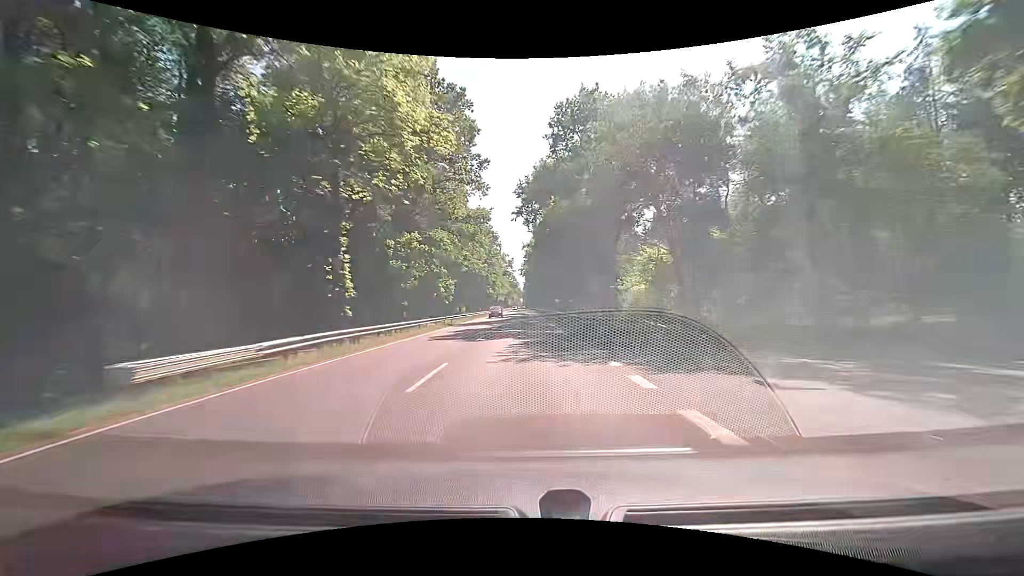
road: primary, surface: asphalt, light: Day
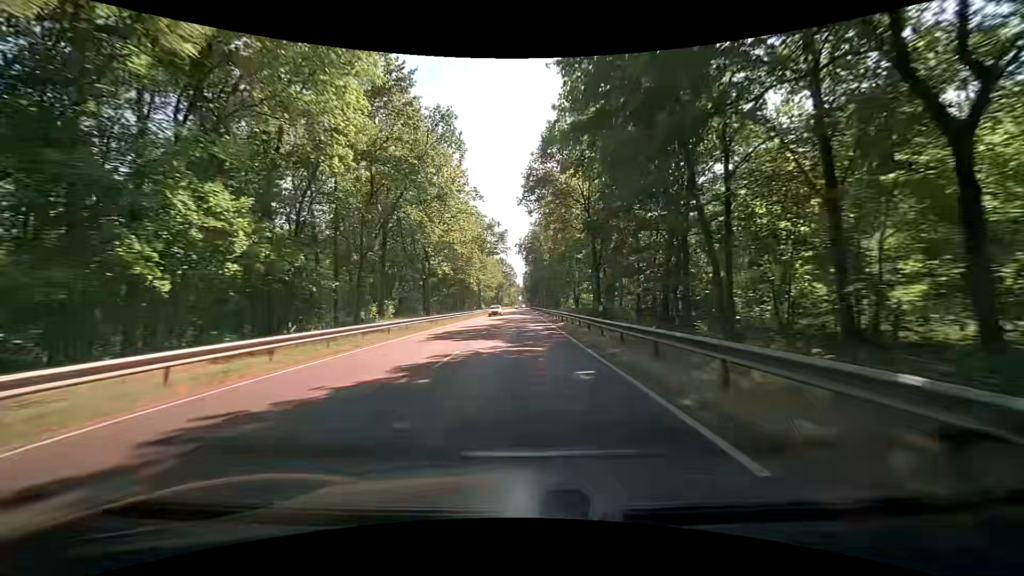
(-0.2, +57.1) m; 0°
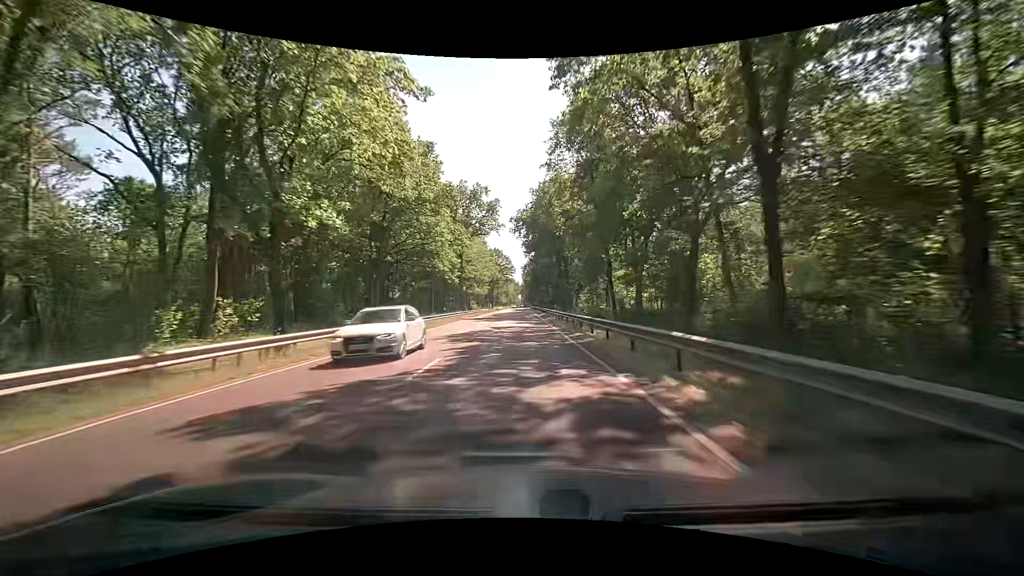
(-0.1, +26.2) m; 0°
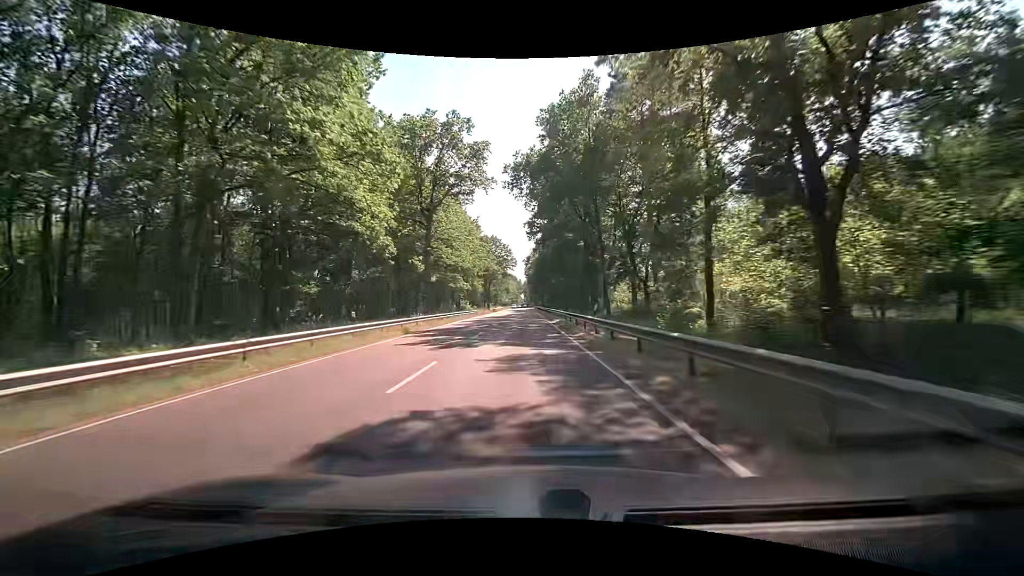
(0.0, +24.6) m; 0°
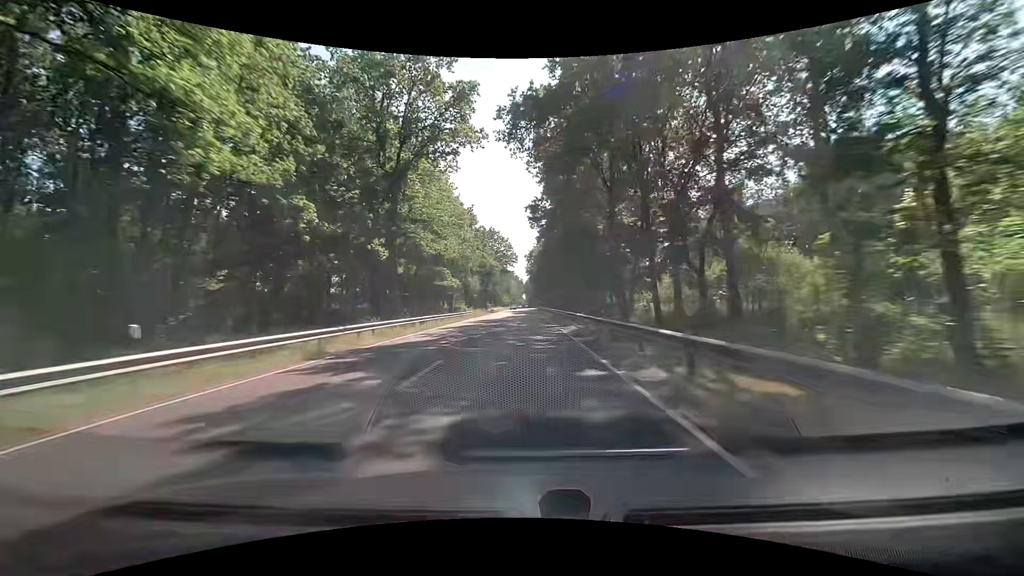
(0.0, +11.7) m; 0°
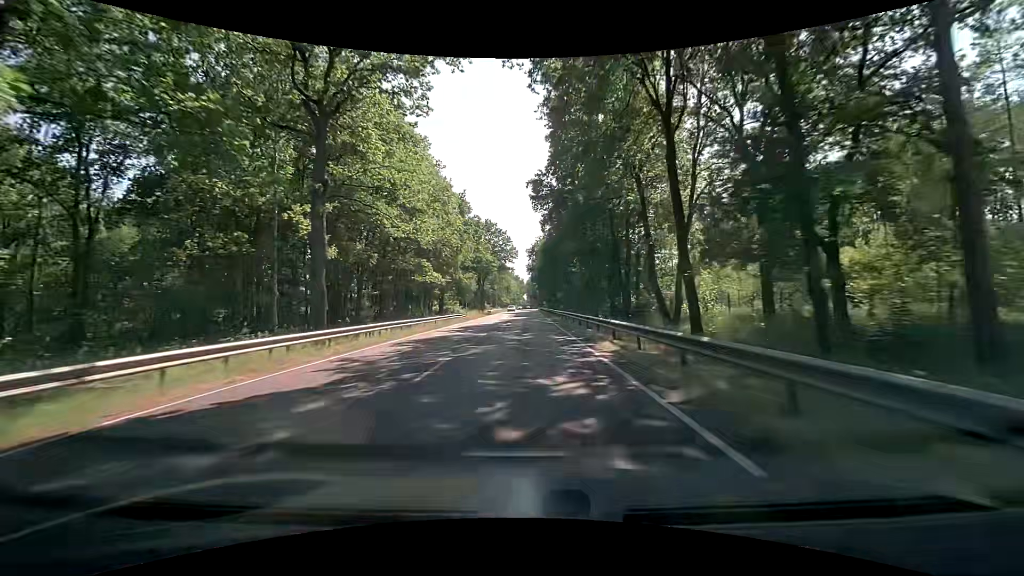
(0.0, +11.3) m; 0°
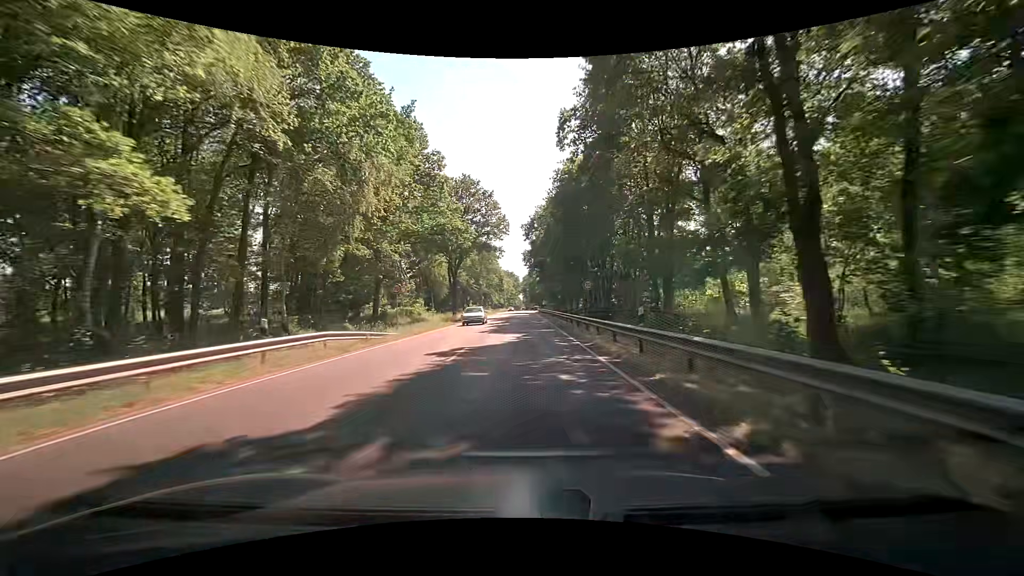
(+0.3, +32.3) m; +1°
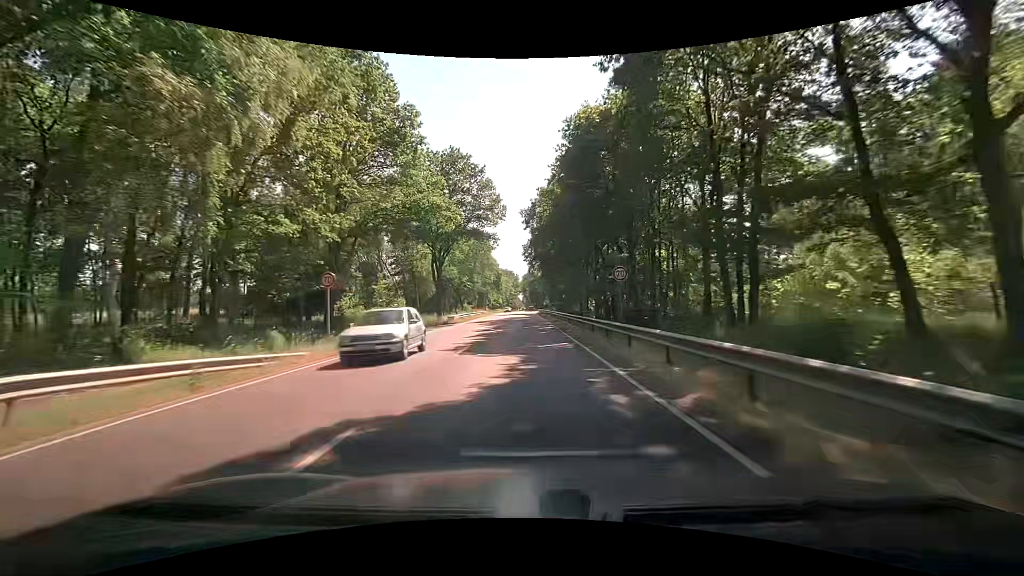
(-0.1, +10.6) m; 0°
(0, +10) (0, +20) (0, +30) (0, +40) (0, +50) (0, +60) (0, +70) (0, +80) (0, +90) (-1, +100) m
